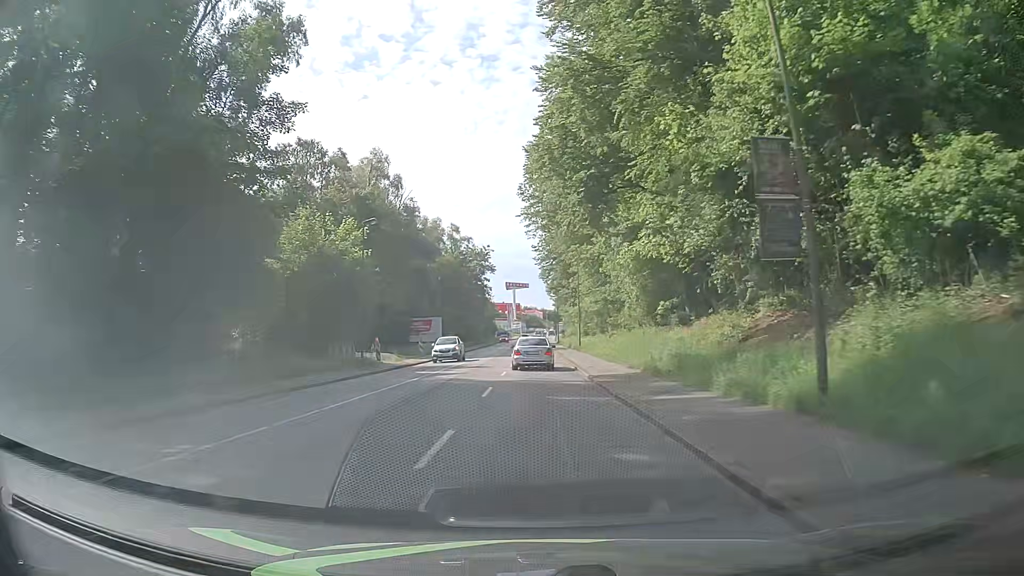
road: tertiary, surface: asphalt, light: Day
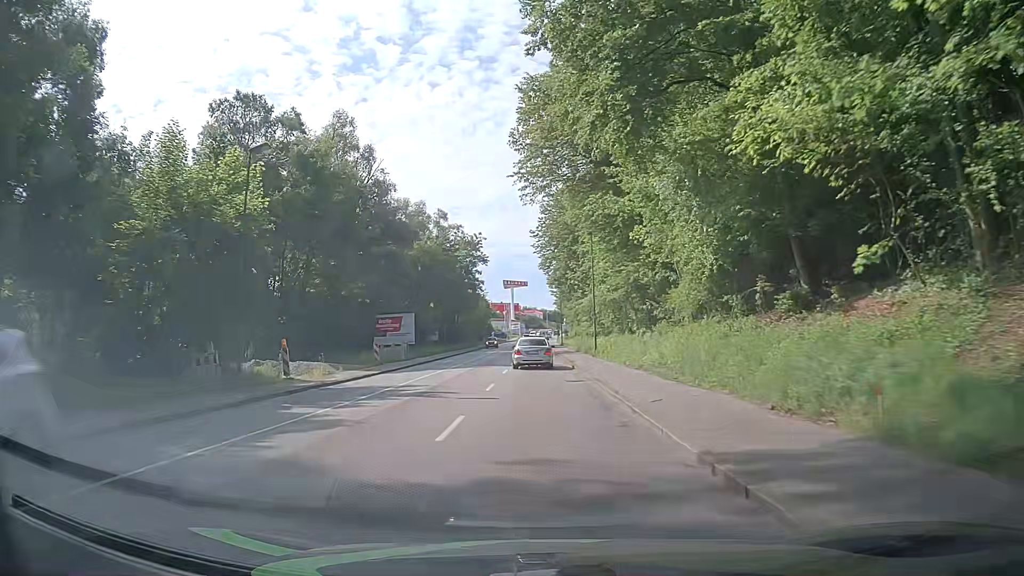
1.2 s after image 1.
(-0.1, +15.9) m; 0°
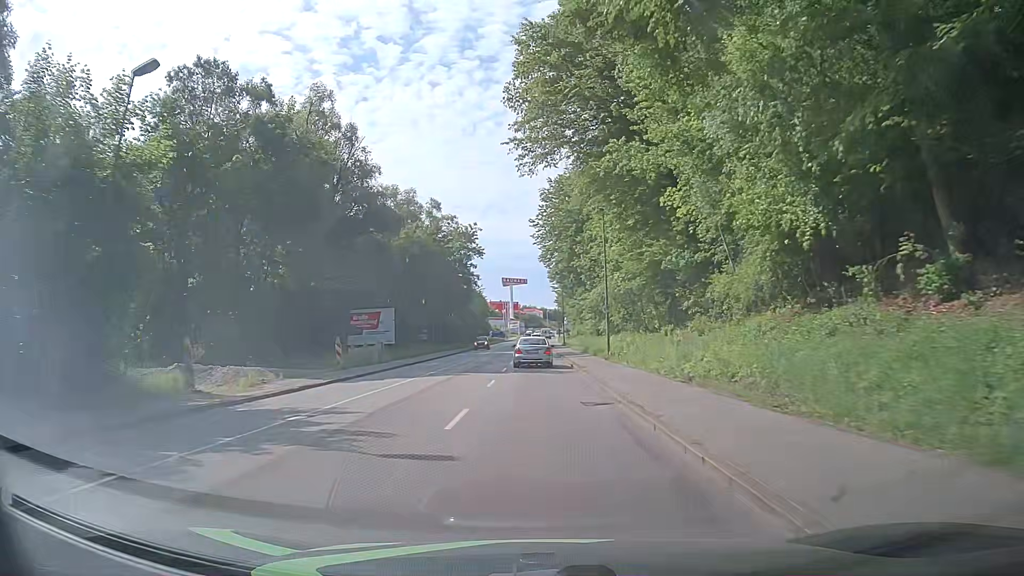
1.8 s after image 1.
(-0.1, +7.9) m; -1°
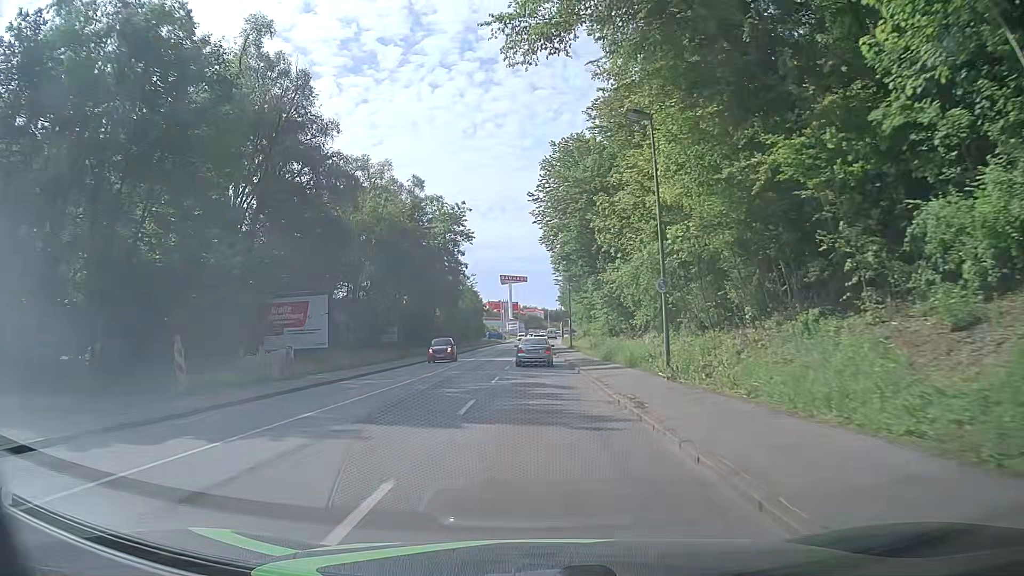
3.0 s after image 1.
(+0.1, +15.9) m; +1°
